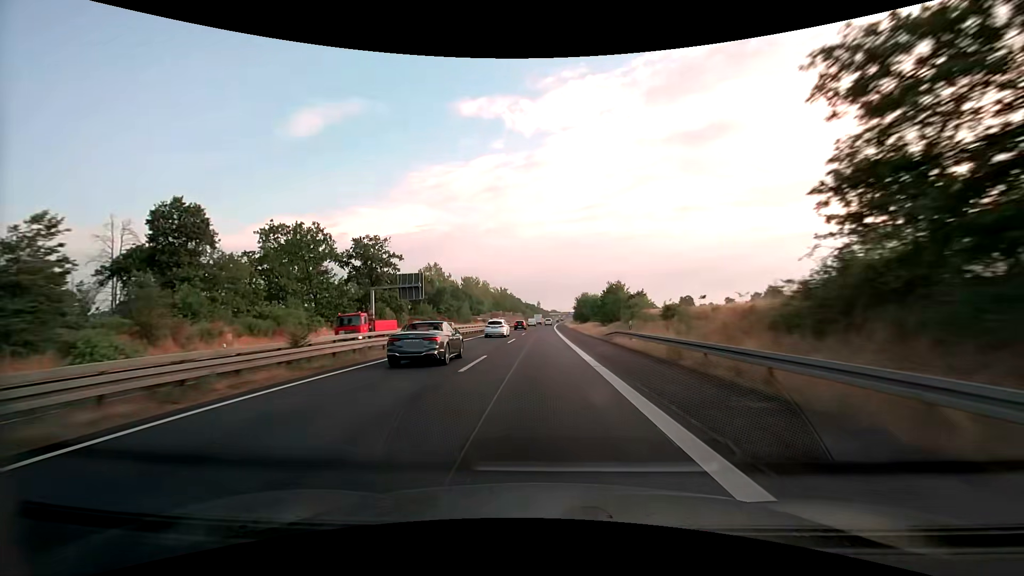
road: trunk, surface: asphalt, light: Day
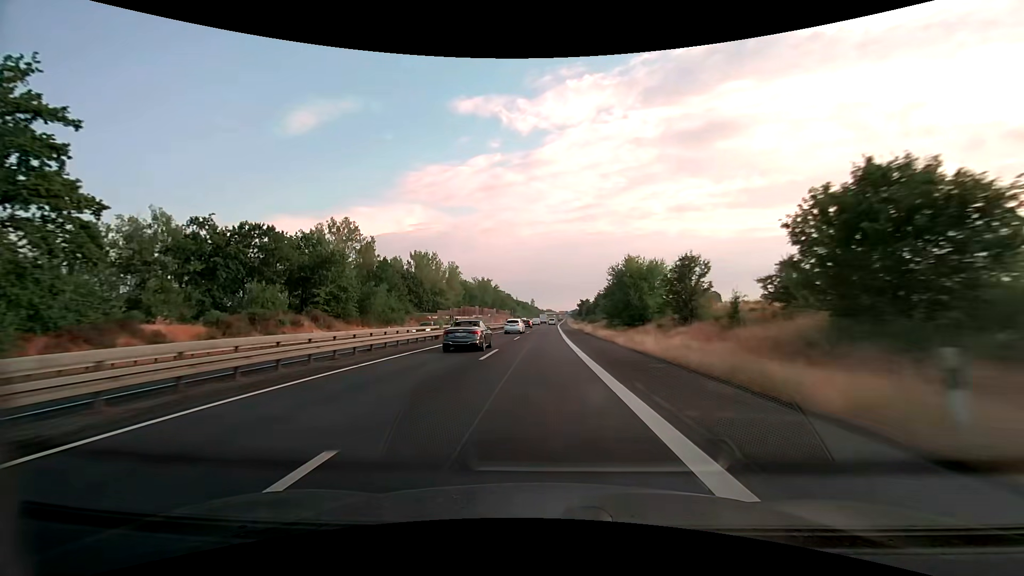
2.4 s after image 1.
(+0.4, +68.0) m; +1°
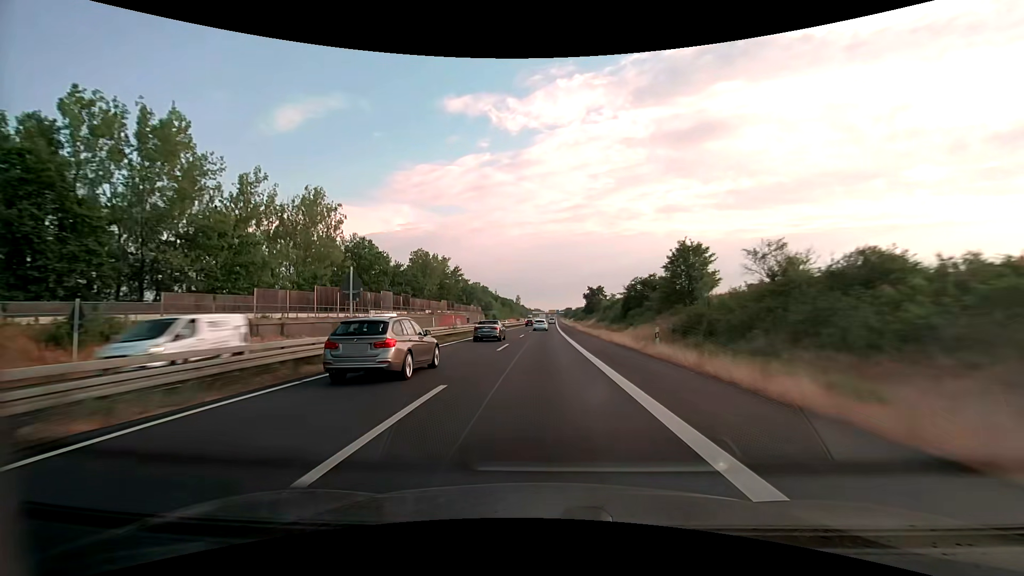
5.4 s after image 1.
(+1.1, +84.7) m; +1°
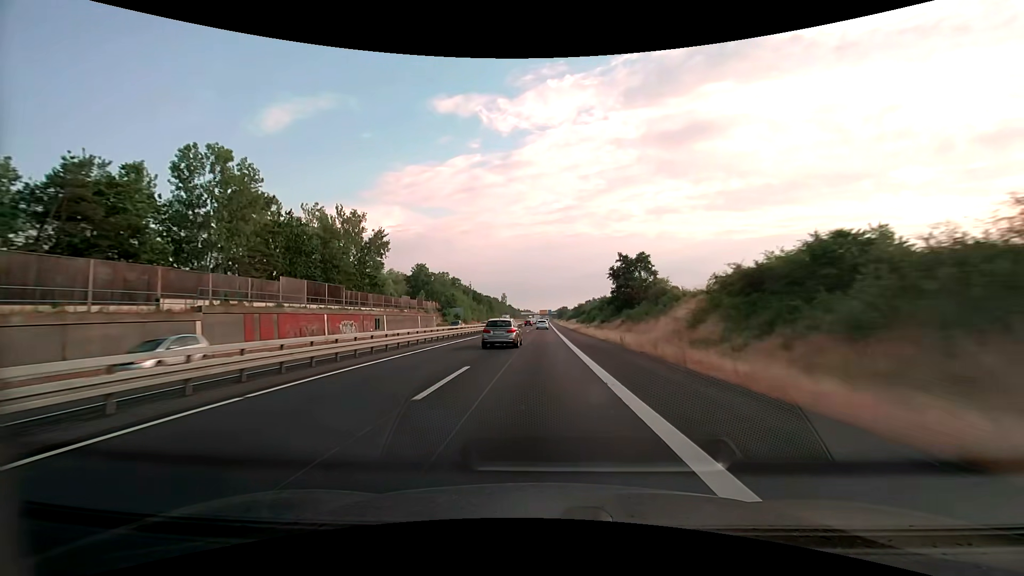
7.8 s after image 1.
(+0.7, +67.6) m; +1°
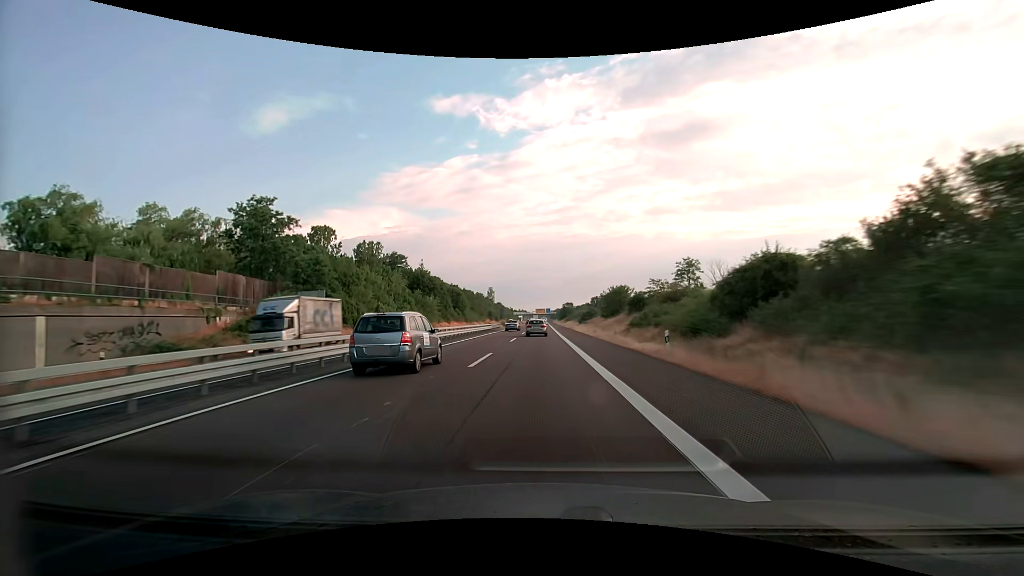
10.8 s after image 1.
(+0.3, +83.9) m; 0°
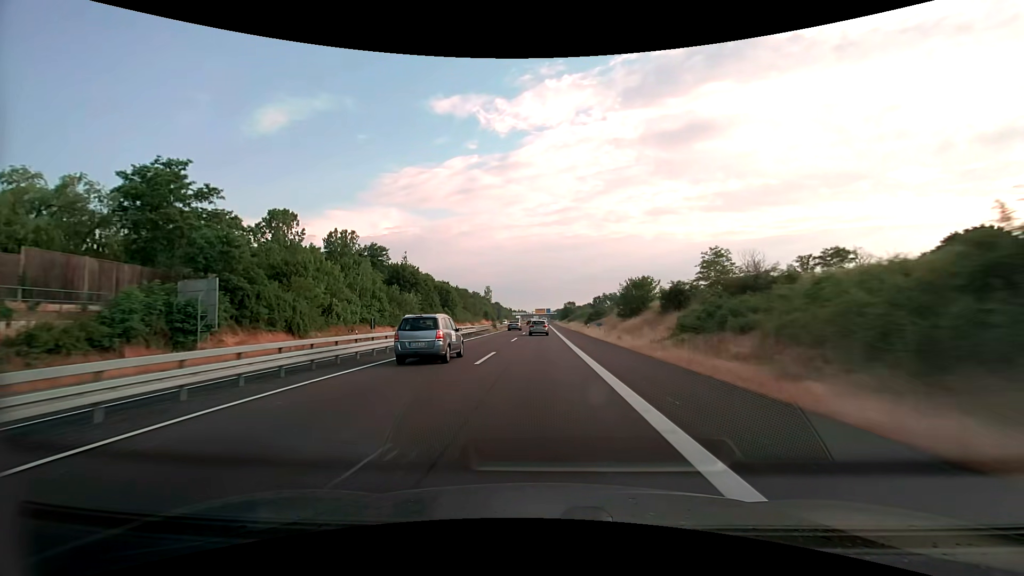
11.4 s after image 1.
(0.0, +16.7) m; 0°
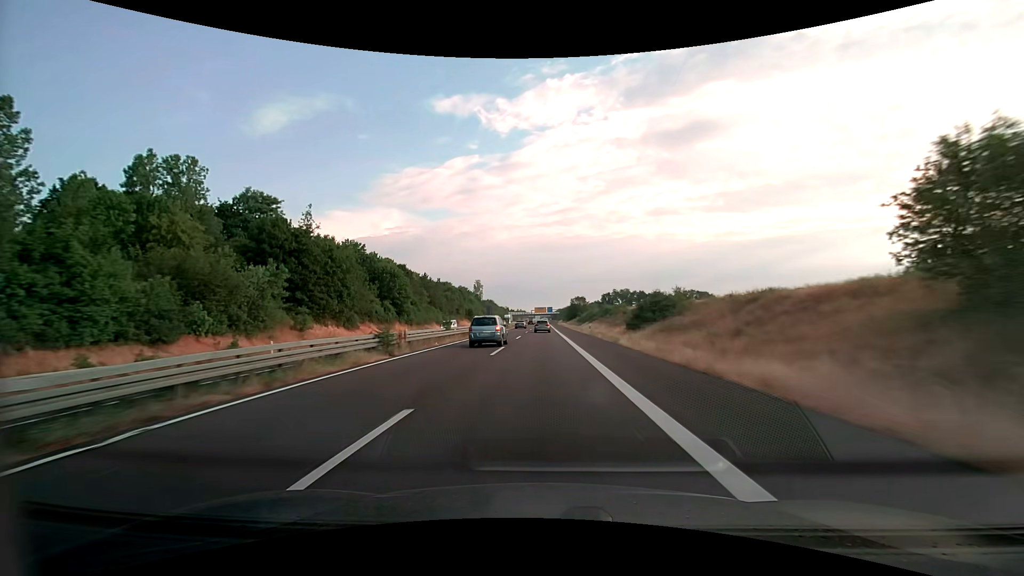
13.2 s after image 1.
(-0.1, +50.2) m; 0°
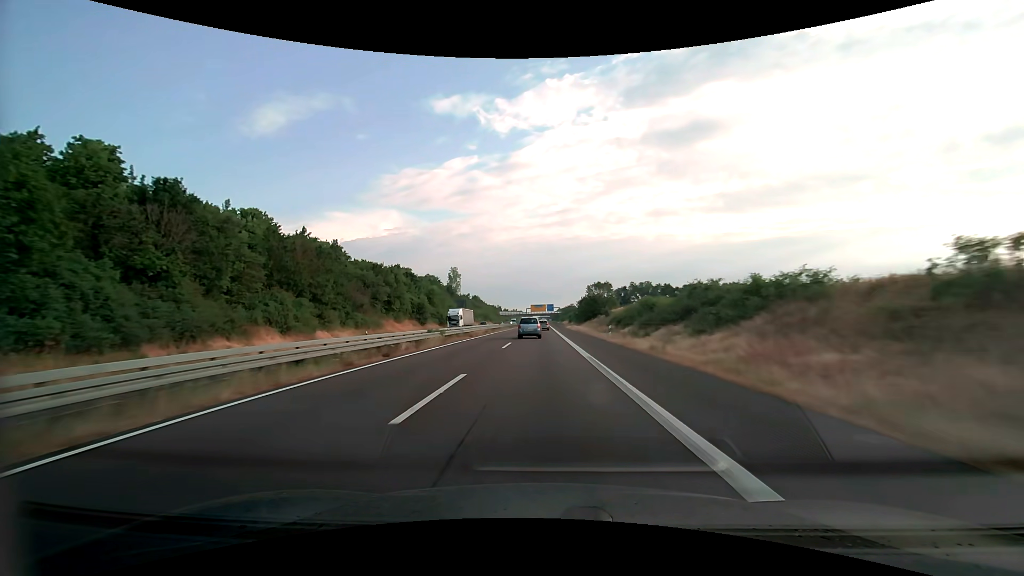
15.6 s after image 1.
(+0.1, +67.1) m; 0°
(0, +10) (0, +20) (0, +30) (0, +40) (0, +50) (0, +60) (0, +70) (0, +80) (0, +90) (0, +100) m
